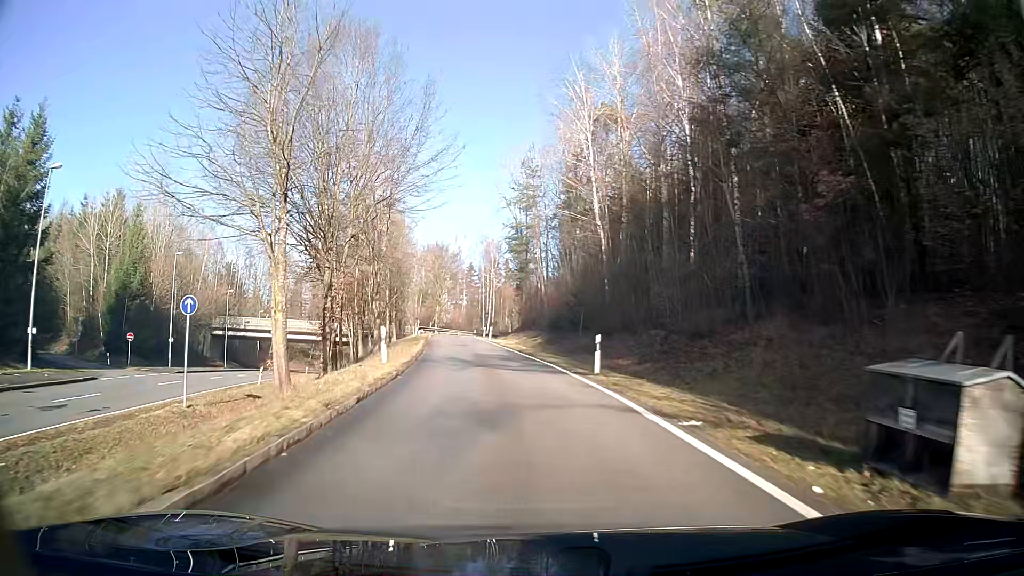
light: Day
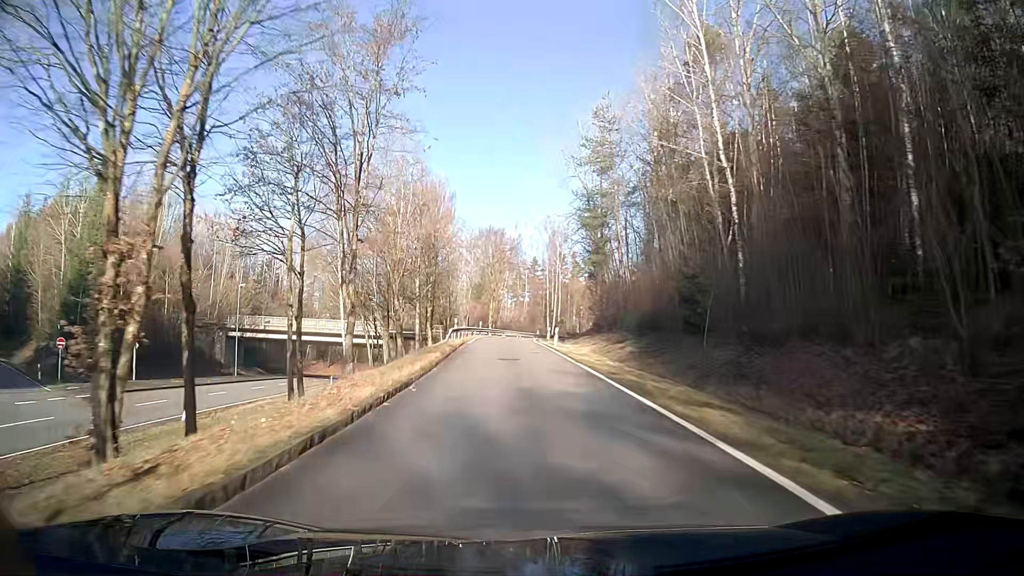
(-0.7, +16.0) m; -5°
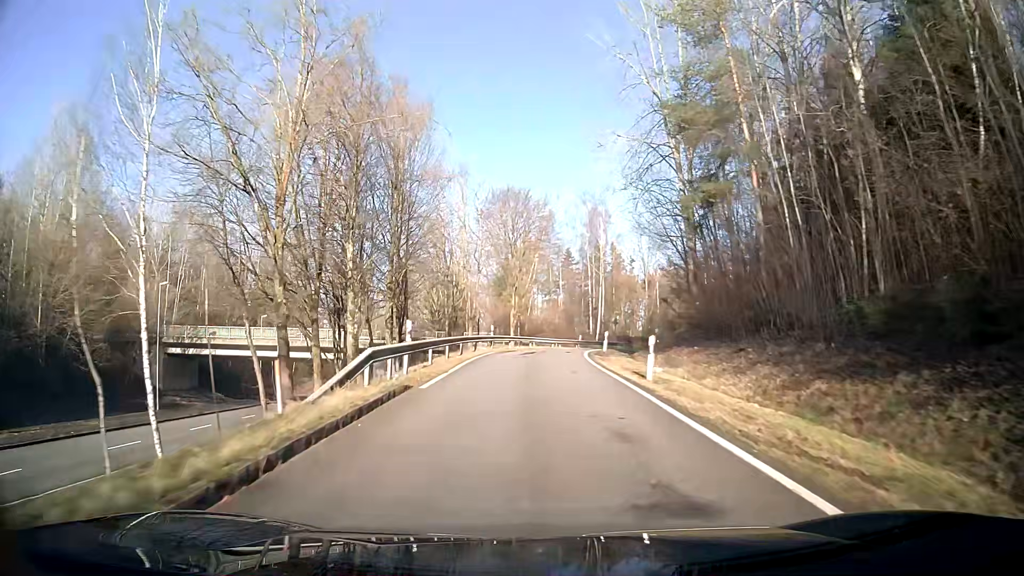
(-0.6, +24.1) m; -3°
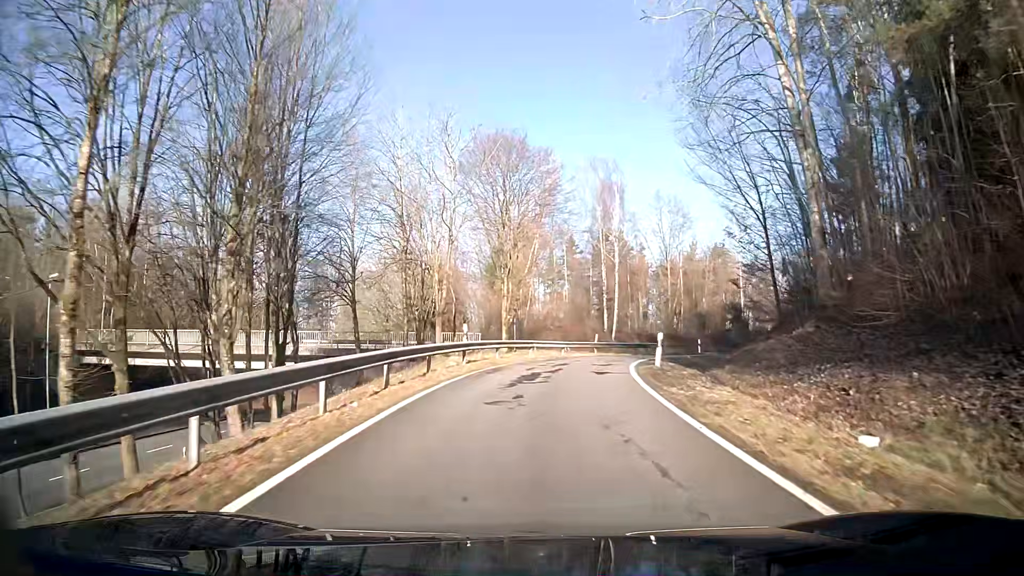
(0.0, +15.0) m; +1°
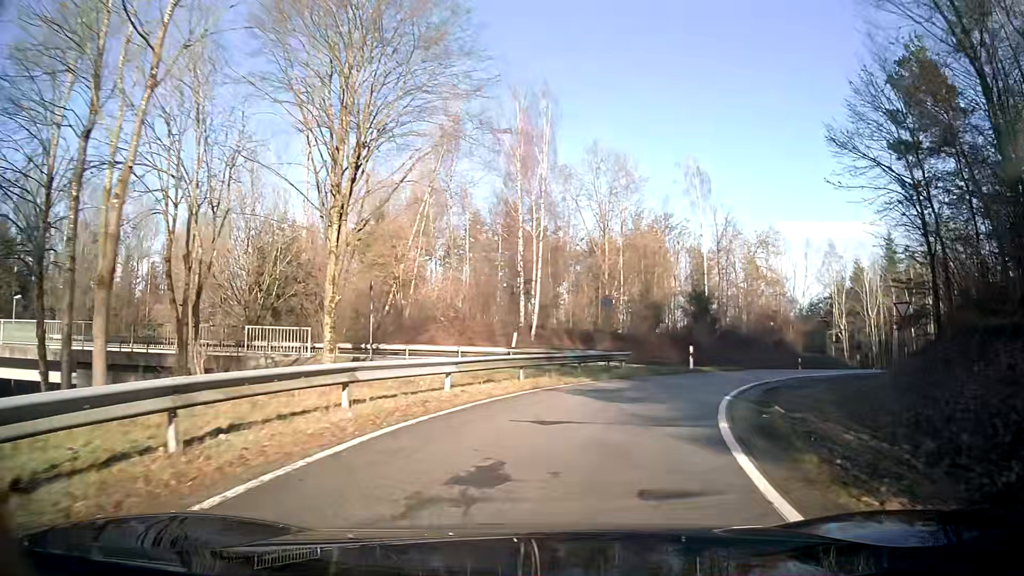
(+1.2, +19.2) m; +10°
